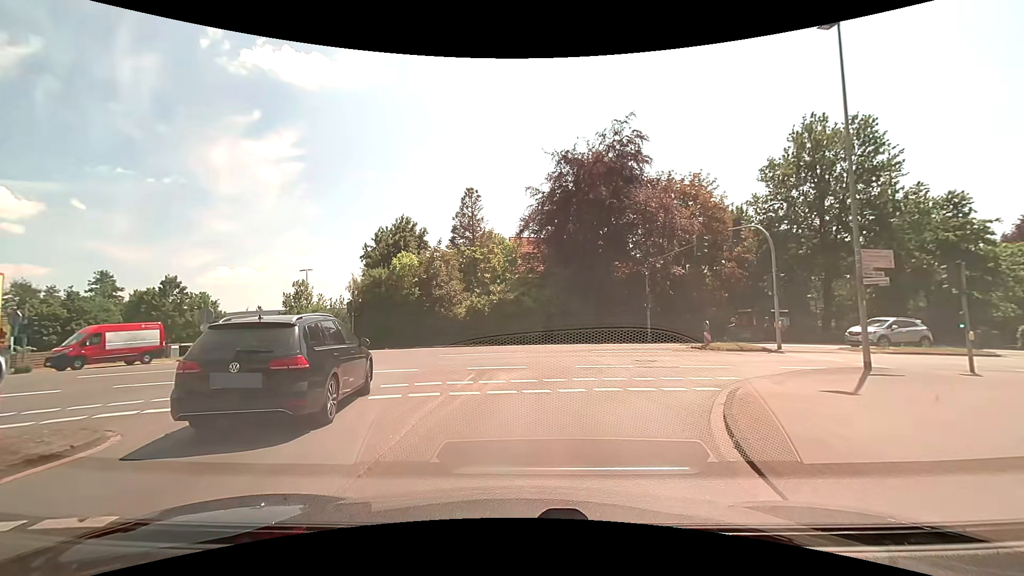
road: tertiary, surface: asphalt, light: Day
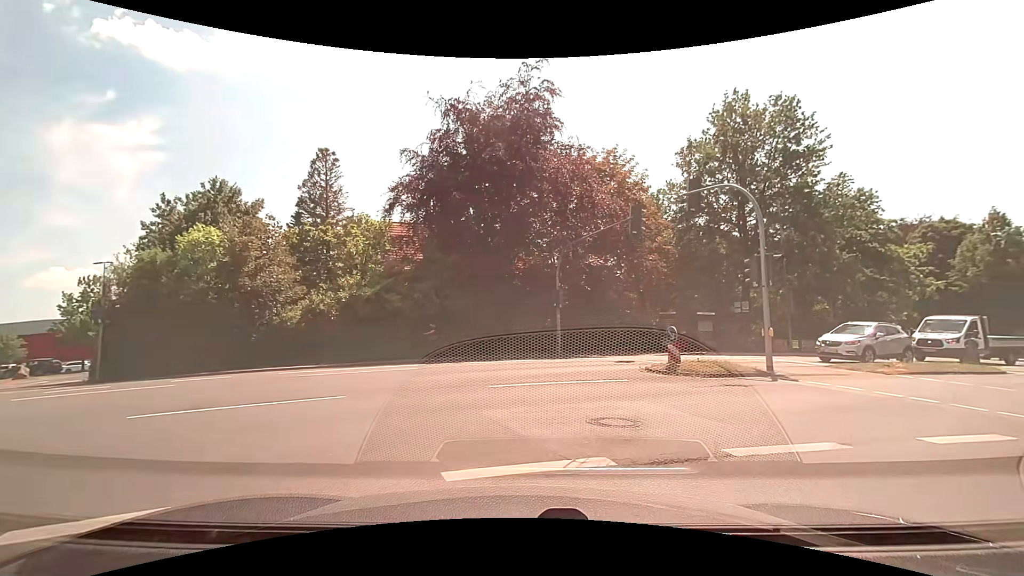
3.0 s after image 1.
(+0.6, +9.7) m; +11°
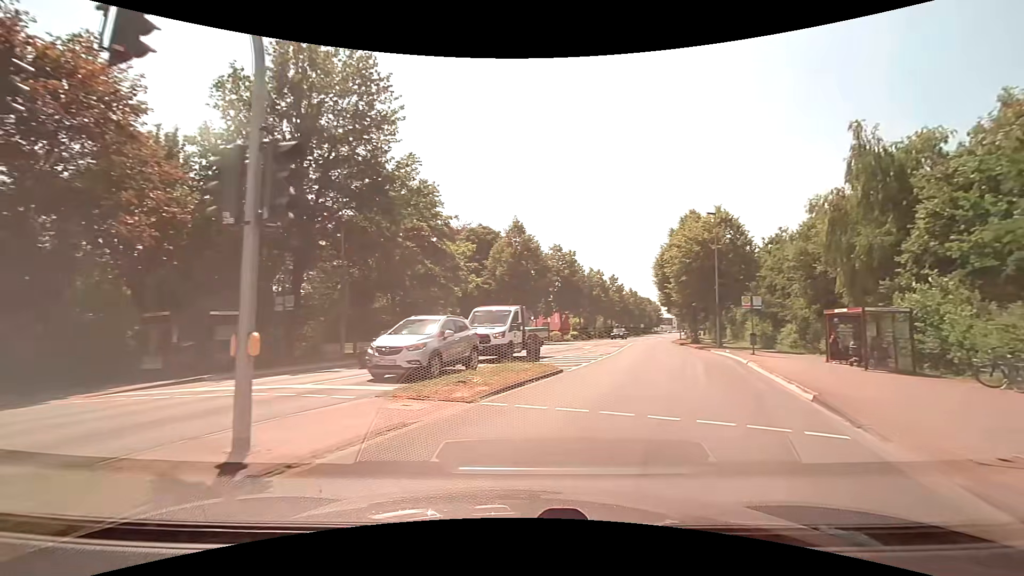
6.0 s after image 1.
(+4.0, +9.7) m; +47°
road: secondary
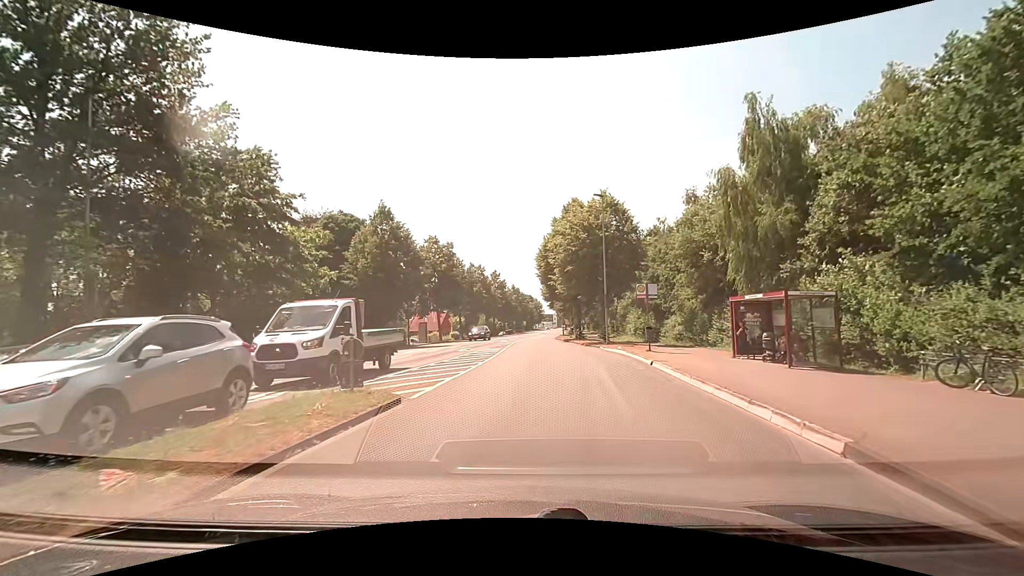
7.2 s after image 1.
(+0.9, +6.2) m; +12°
(0, +10) (+1, +20) (+1, +30) (+1, +40) (+2, +50) (+2, +60) (+3, +70) (+4, +80) (+5, +90) (+7, +100) m
